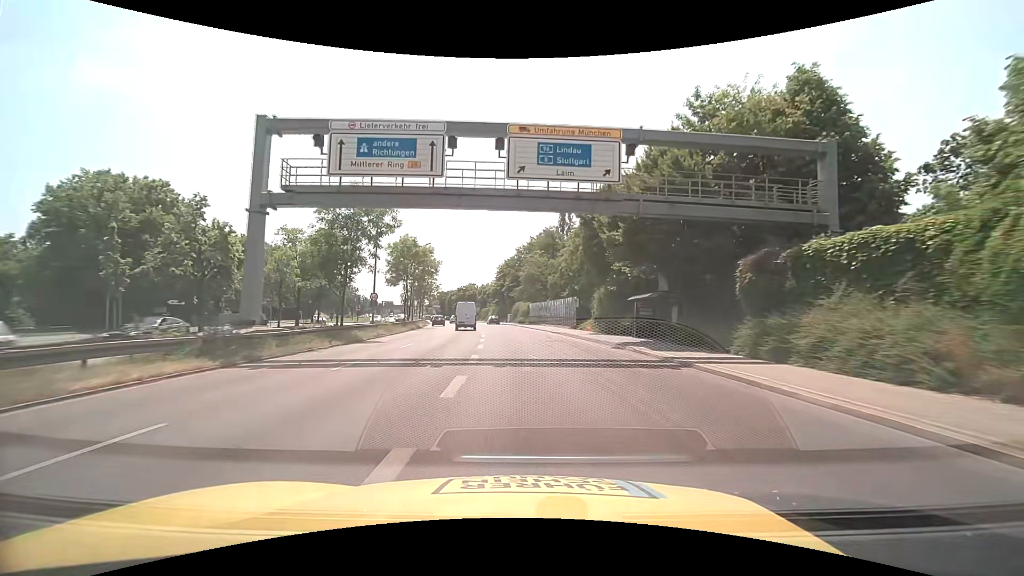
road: trunk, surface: asphalt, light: Day
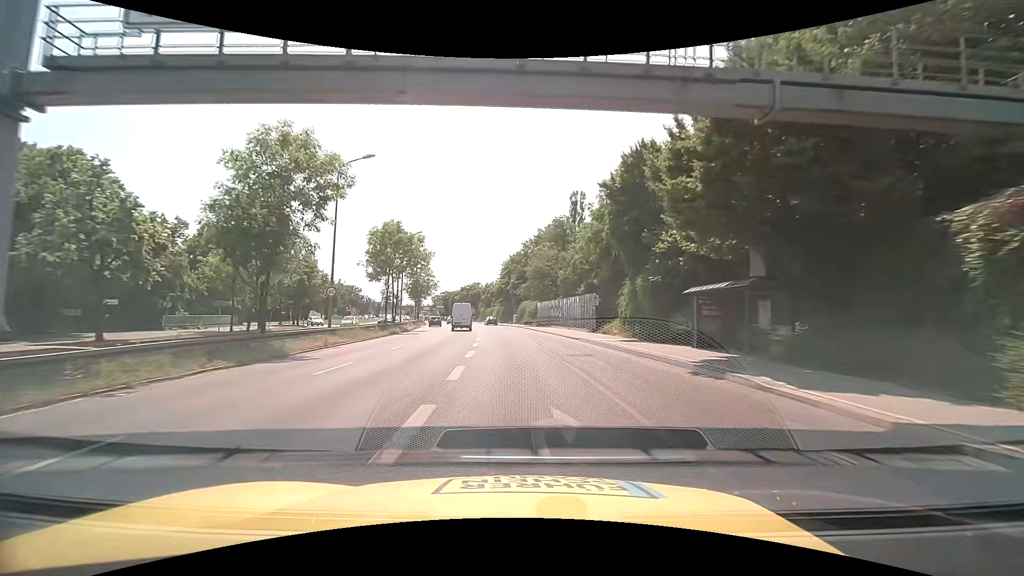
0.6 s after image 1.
(0.0, +9.5) m; -1°
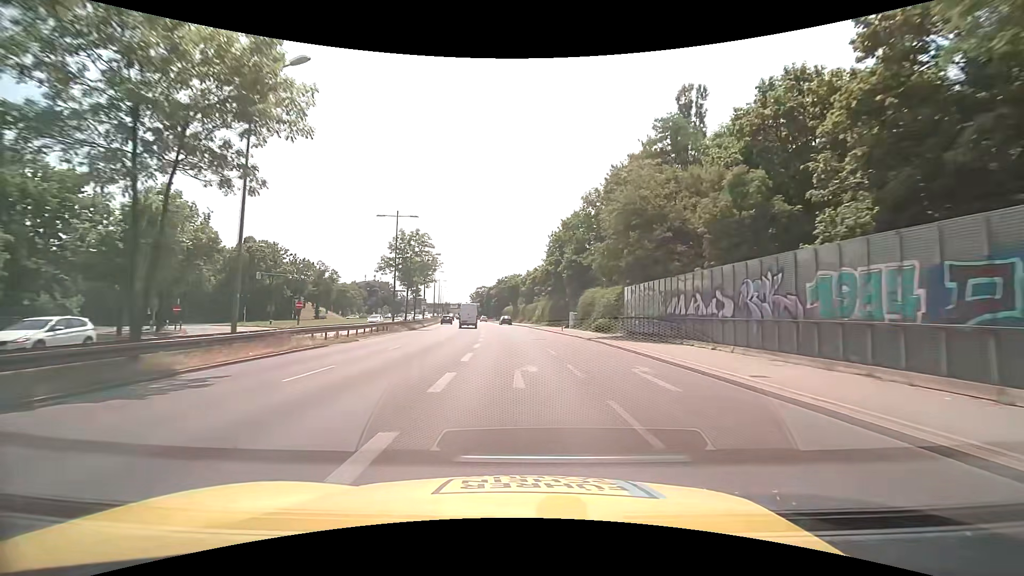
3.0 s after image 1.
(-1.6, +37.9) m; -5°
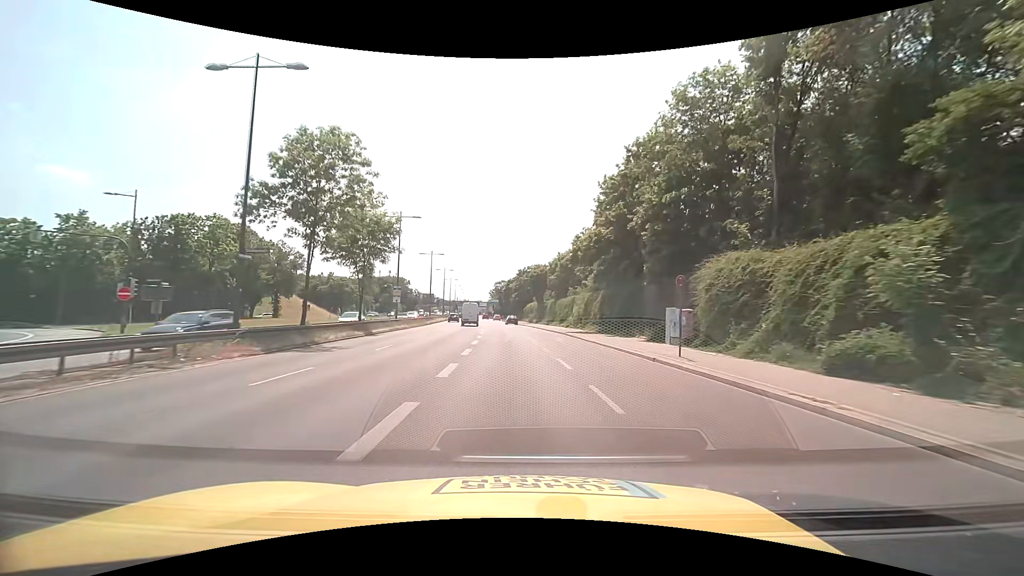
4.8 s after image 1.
(-0.8, +28.4) m; -3°
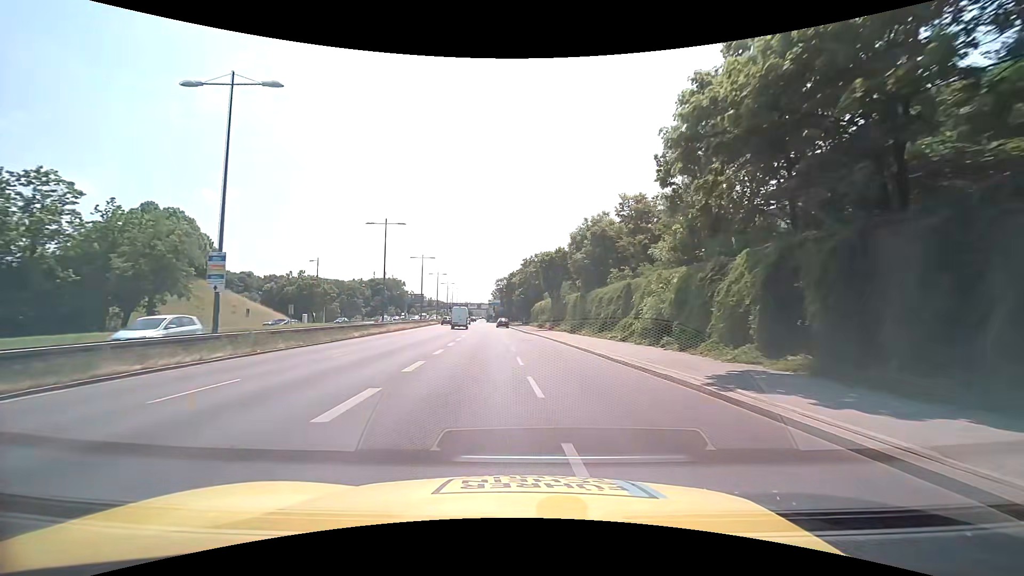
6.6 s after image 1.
(-0.2, +28.4) m; 0°
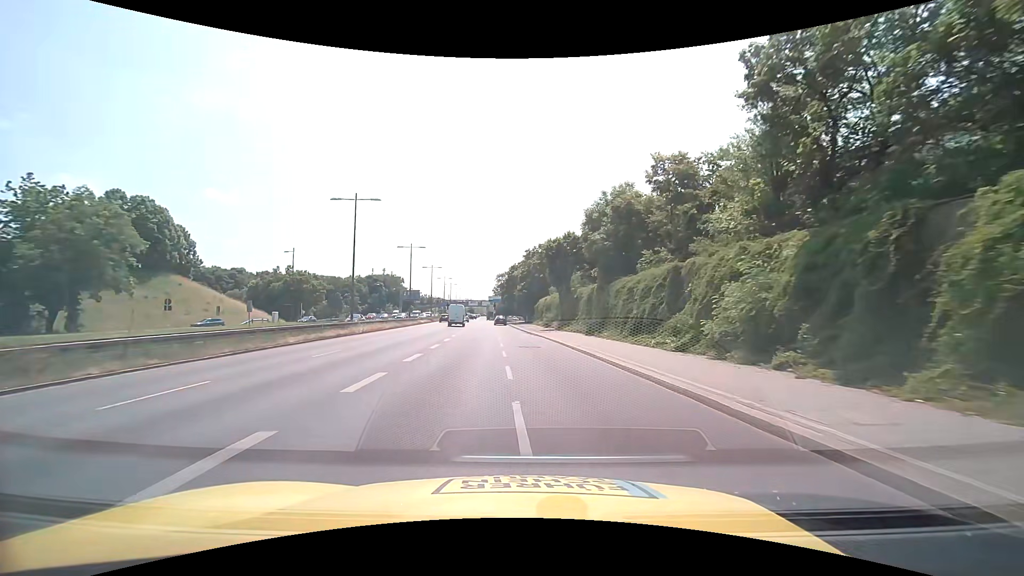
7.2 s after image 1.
(-0.1, +9.5) m; -1°
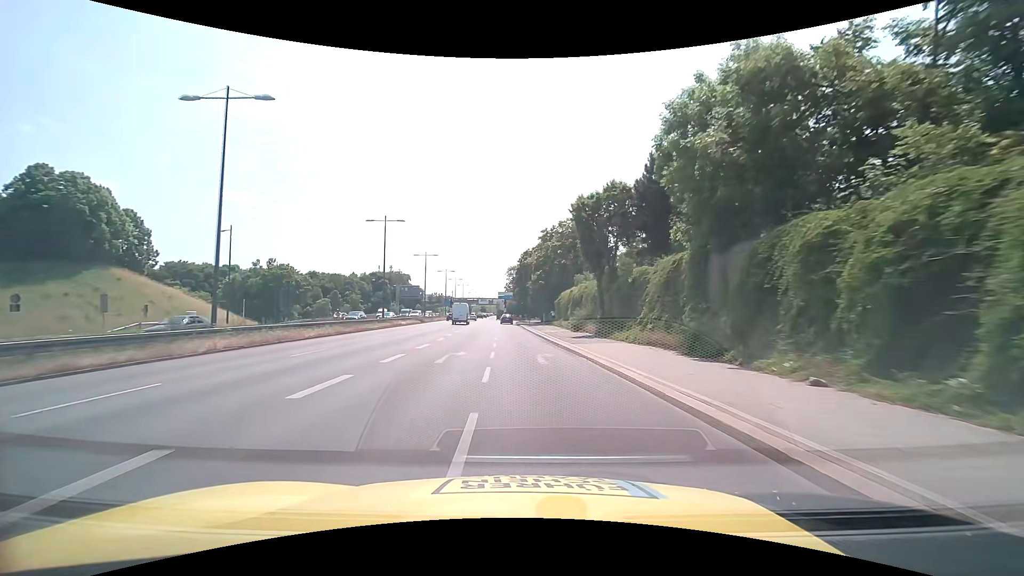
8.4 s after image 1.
(-0.2, +19.0) m; -1°
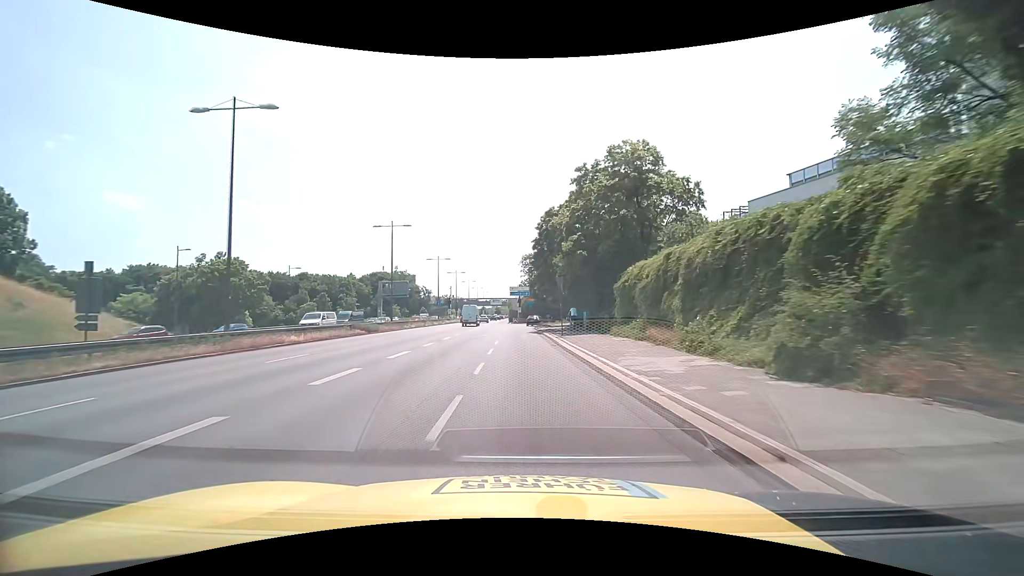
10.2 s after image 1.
(-0.6, +28.5) m; -2°
(0, +10) (0, +20) (0, +30) (0, +40) (-1, +50) (0, +60) (+1, +70) (+3, +80) (+7, +89) (+13, +97) m
